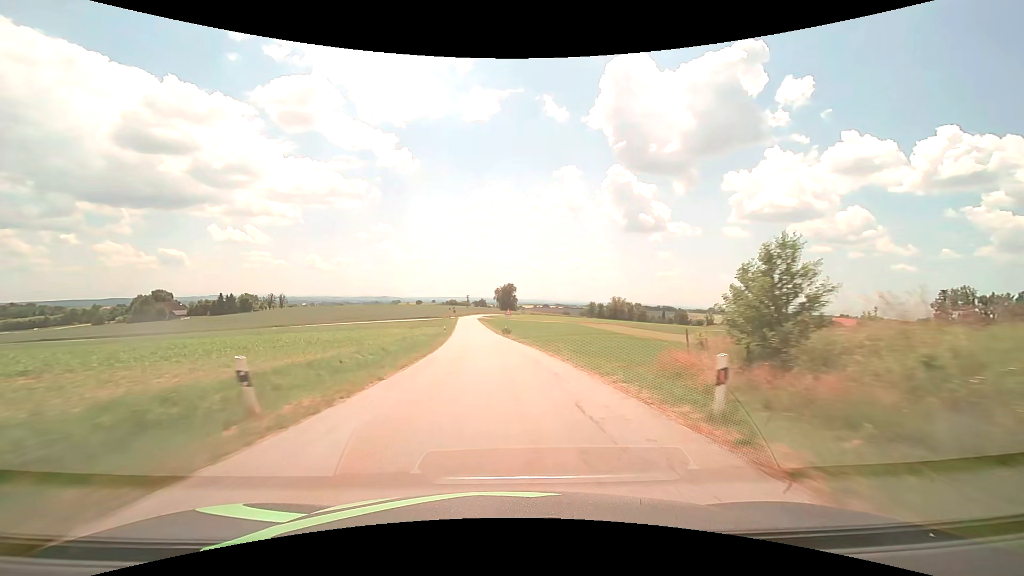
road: tertiary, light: Day
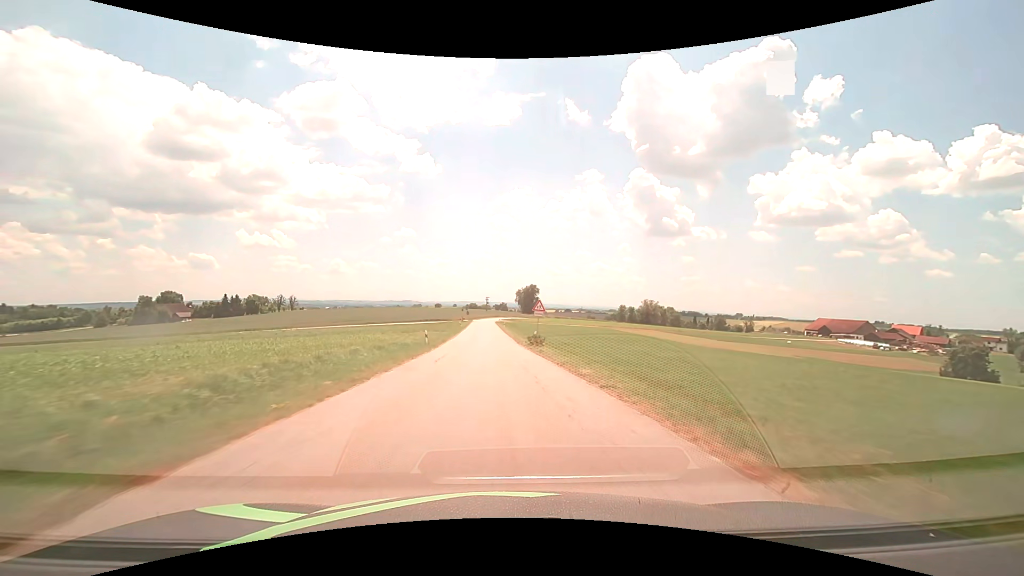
(-0.6, +25.2) m; -3°
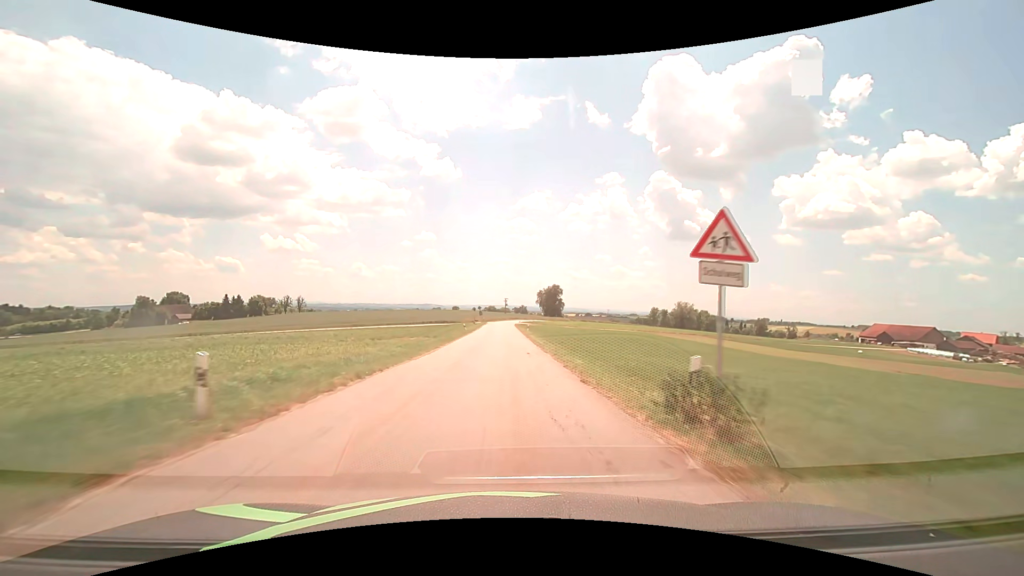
(-0.6, +25.1) m; -2°
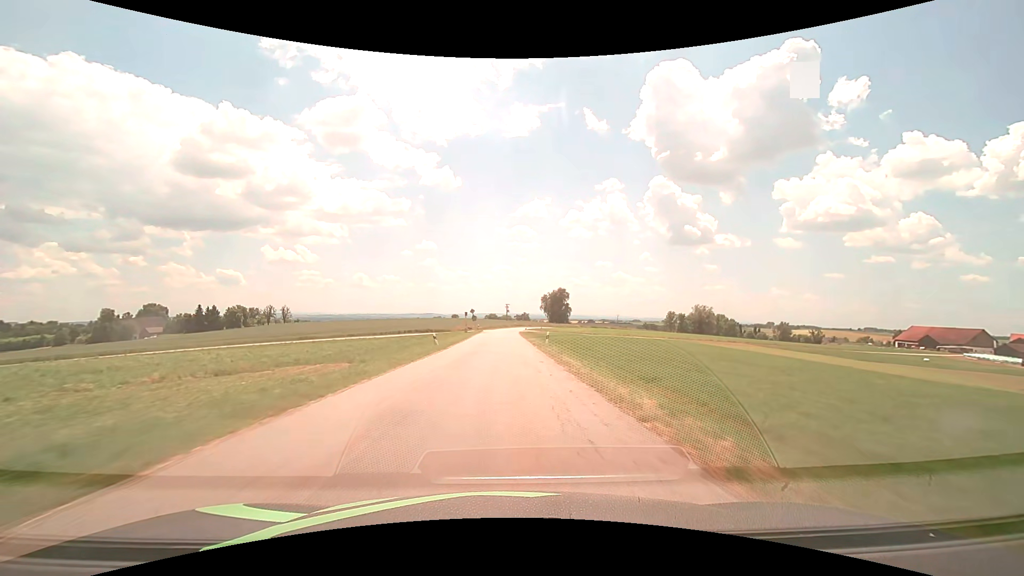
(0.0, +25.0) m; 0°
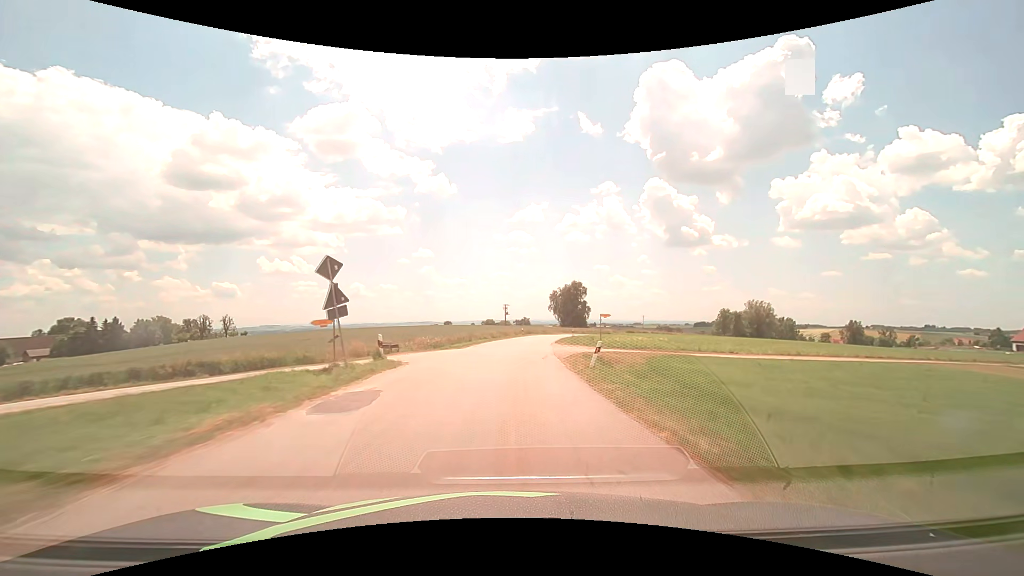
(-0.1, +62.2) m; 0°
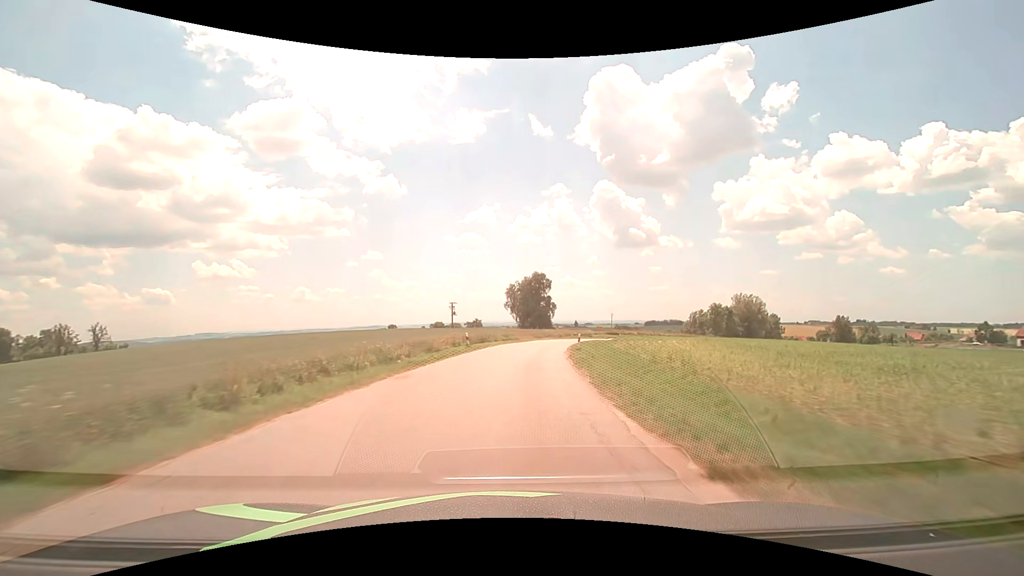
(+1.6, +37.2) m; +5°
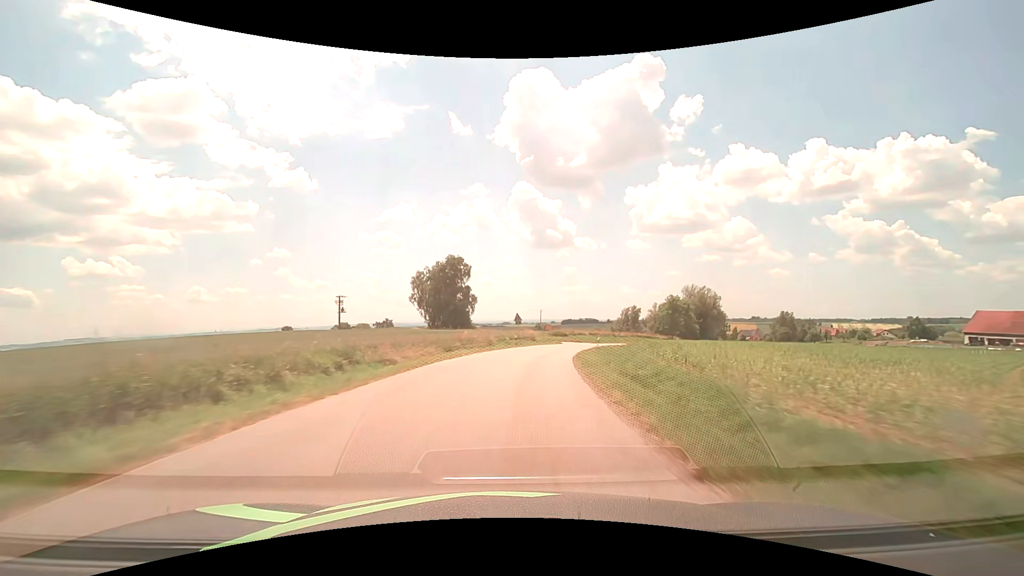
(+2.7, +37.1) m; +9°
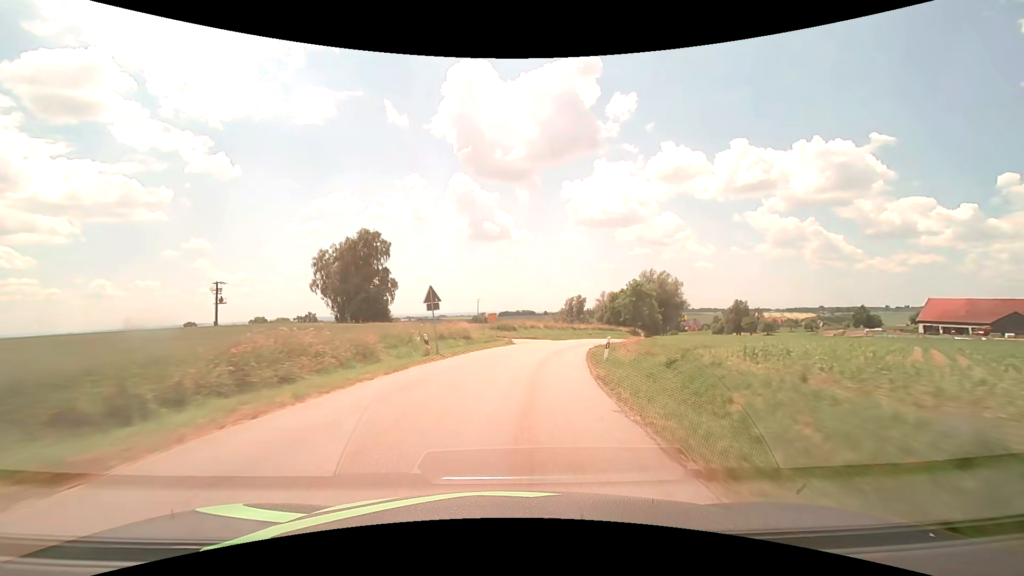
(+1.4, +24.0) m; +7°
(0, +10) (+1, +20) (+3, +30) (+5, +40) (+8, +49) (+11, +59) (+15, +68) (+20, +77) (+25, +85) (+30, +94) m
